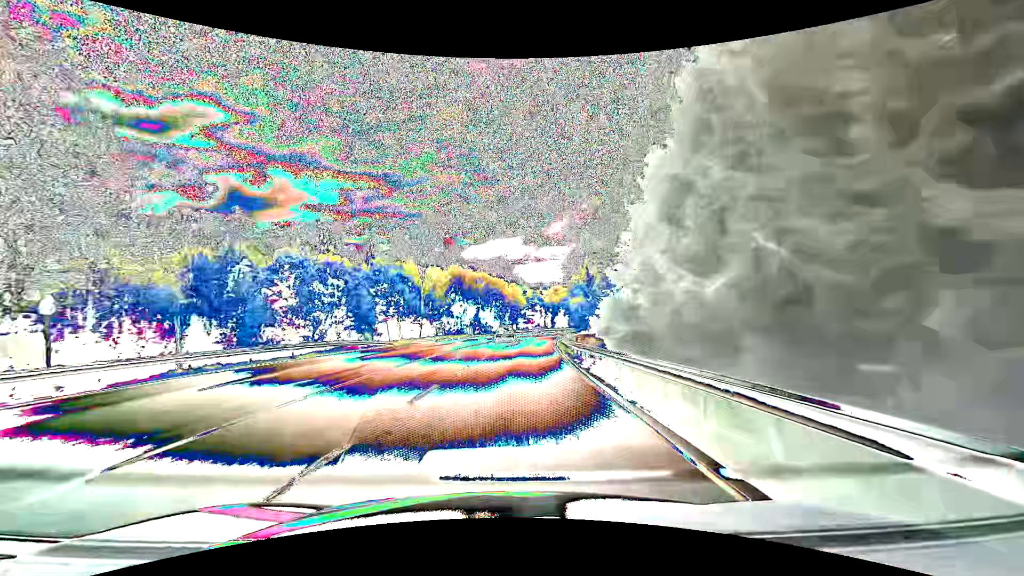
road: primary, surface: asphalt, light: Day
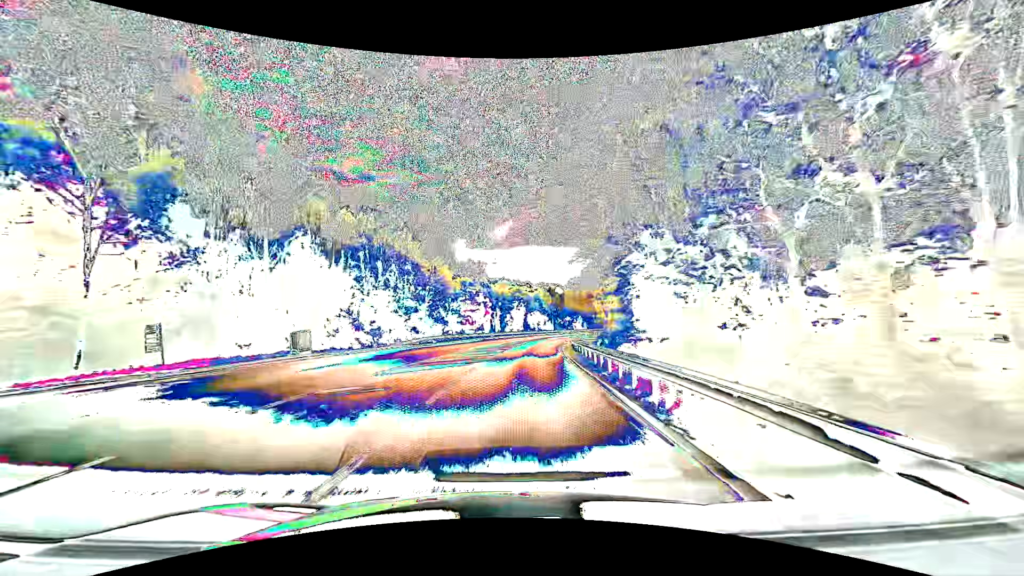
(+3.1, +53.7) m; +7°
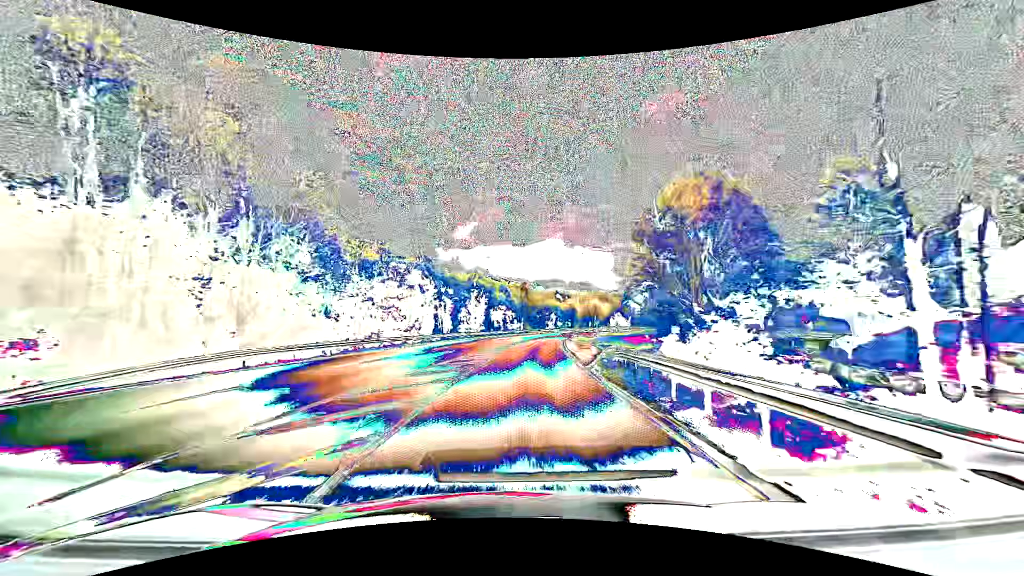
(+1.1, +32.2) m; +4°
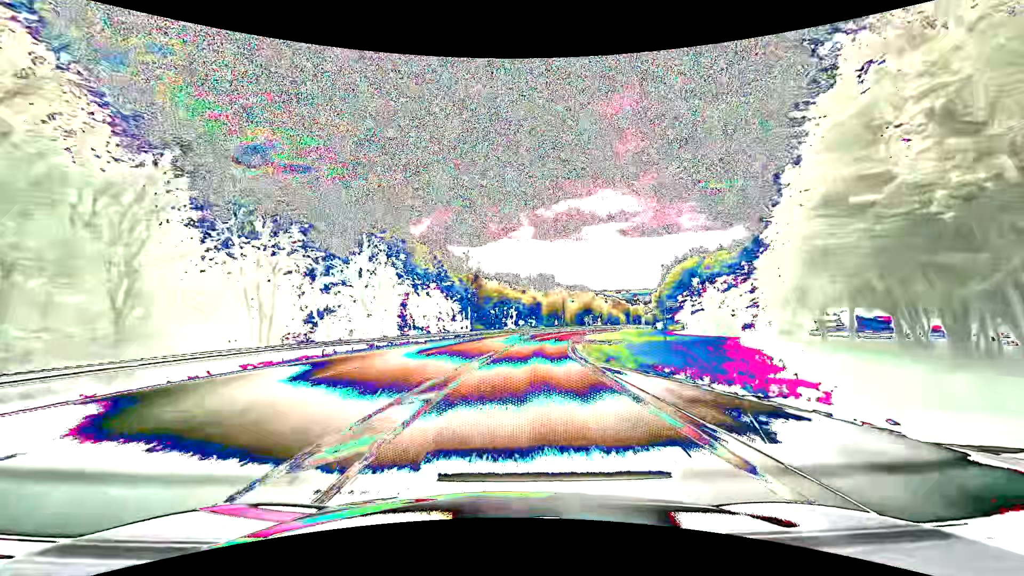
(+2.0, +41.7) m; +5°
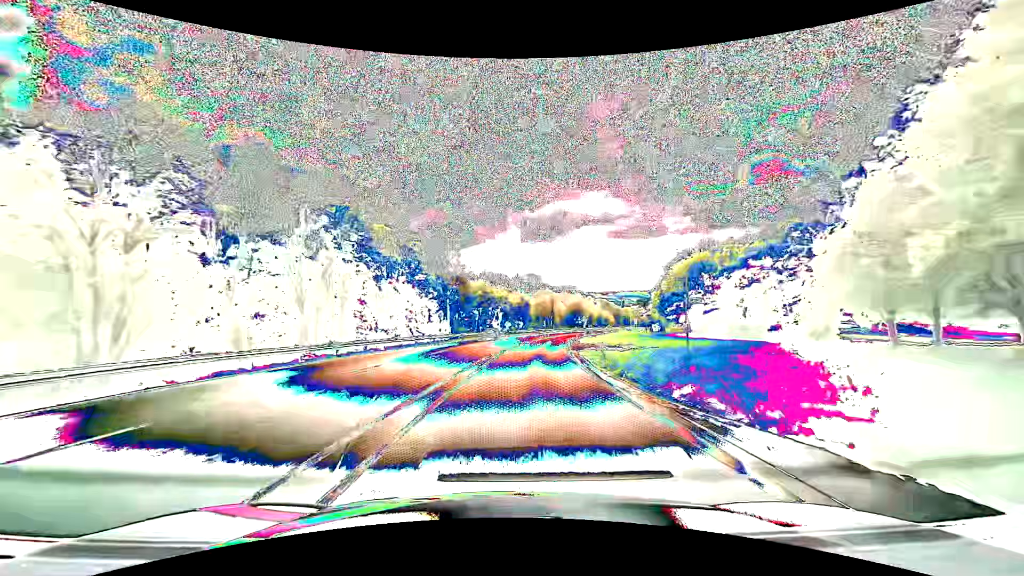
(+0.2, +10.1) m; +2°
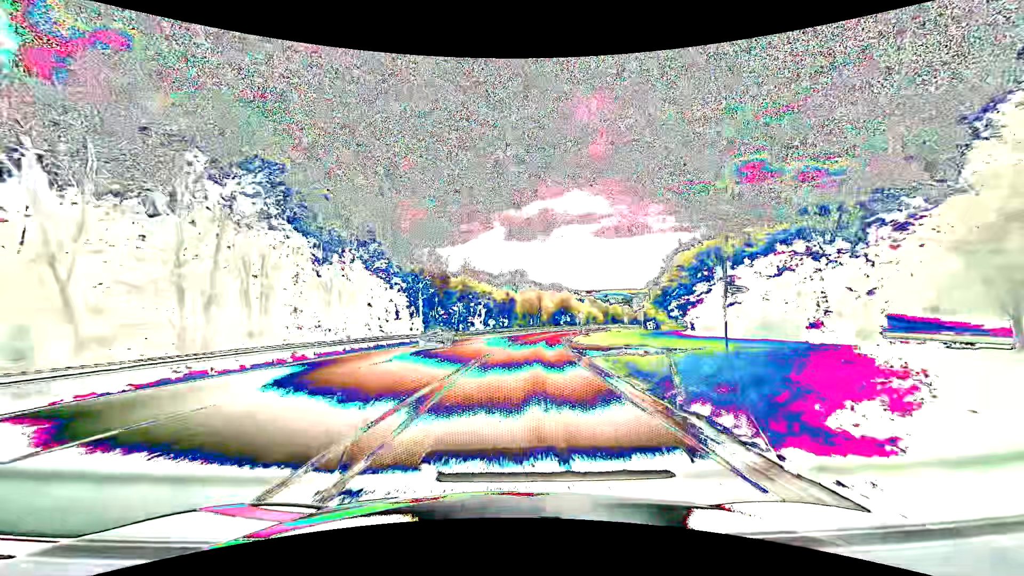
(+0.2, +10.2) m; +2°
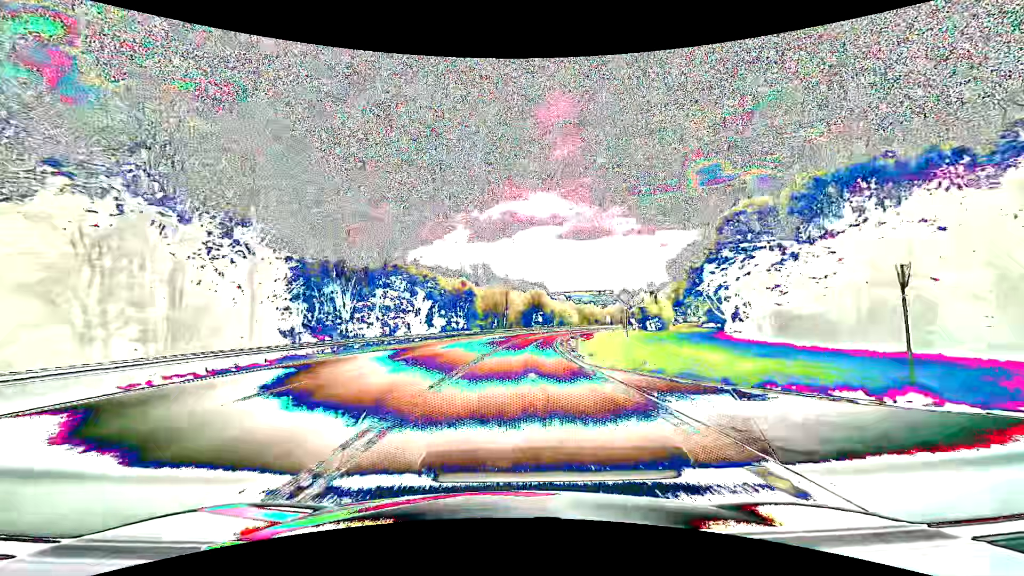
(+1.4, +31.3) m; +5°
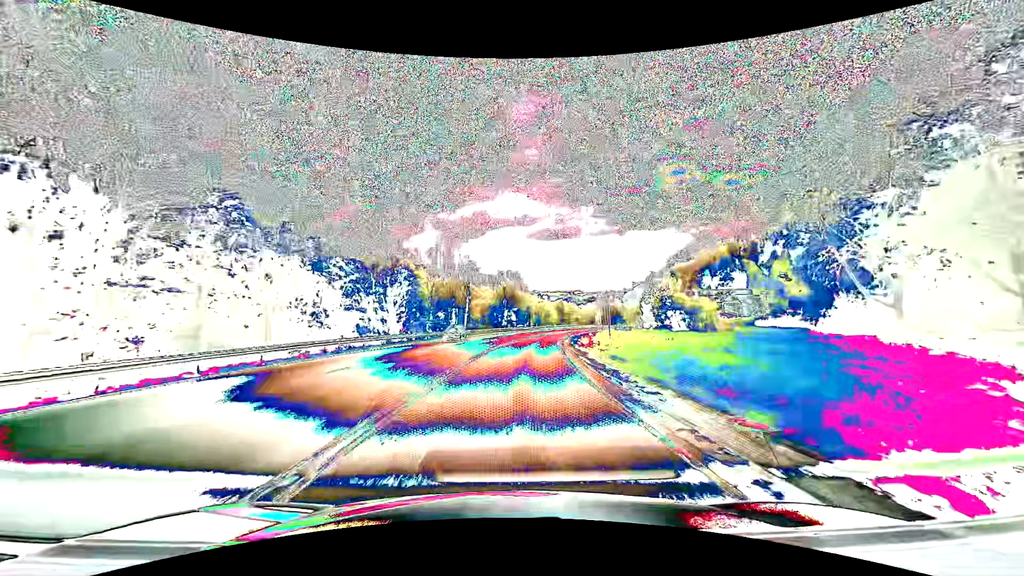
(+0.9, +31.7) m; +4°
(0, +10) (0, +20) (+1, +30) (+2, +40) (+3, +50) (+4, +60) (+5, +70) (+7, +80) (+9, +89) (+11, +99) m
